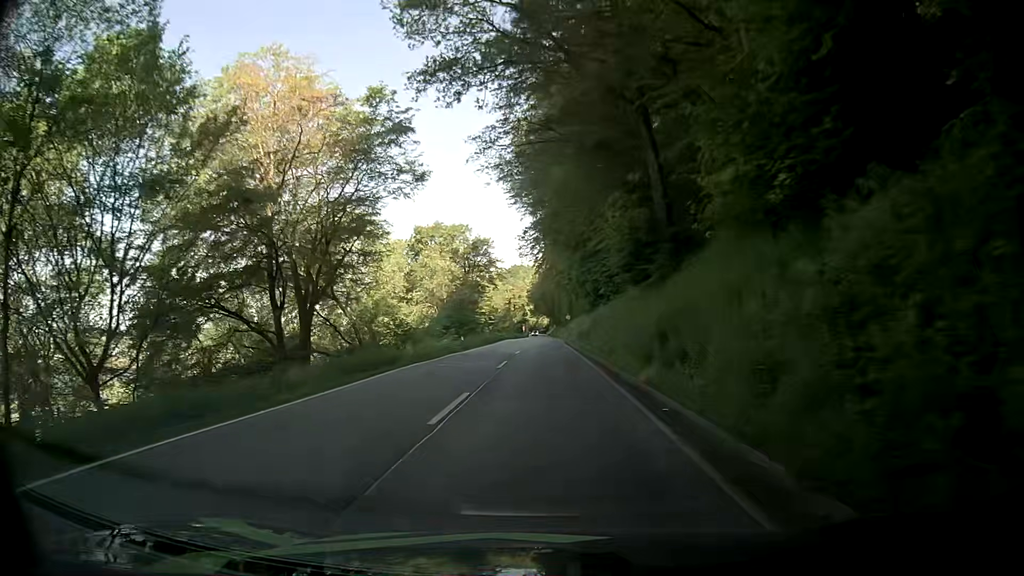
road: secondary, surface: asphalt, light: Day
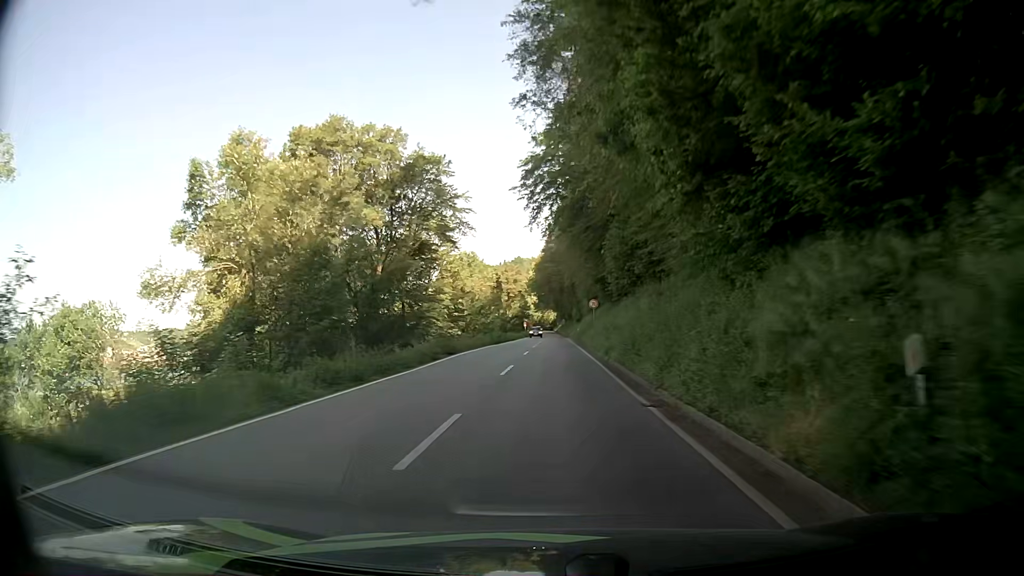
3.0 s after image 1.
(+0.1, +39.6) m; 0°
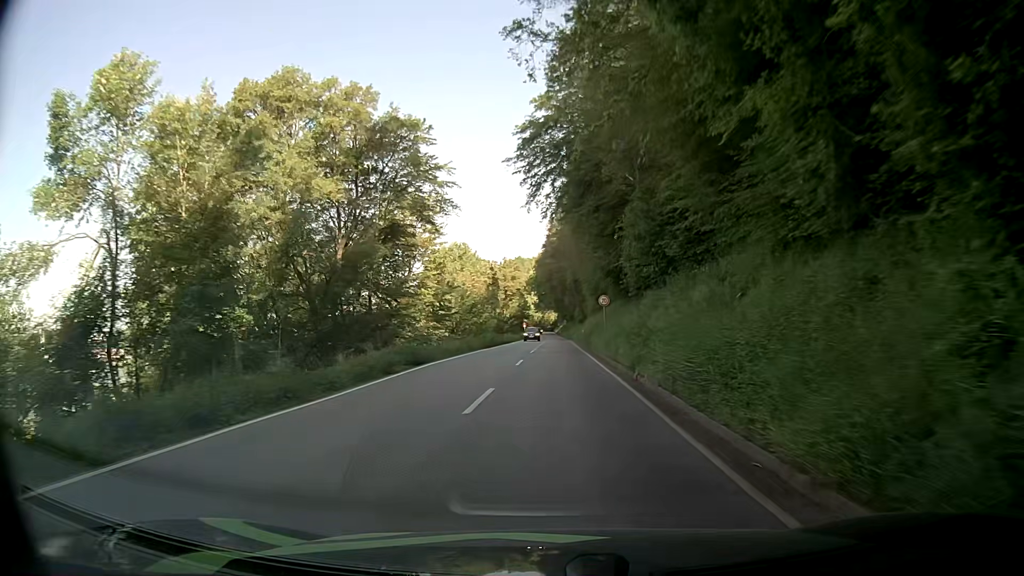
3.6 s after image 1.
(-0.1, +8.1) m; 0°
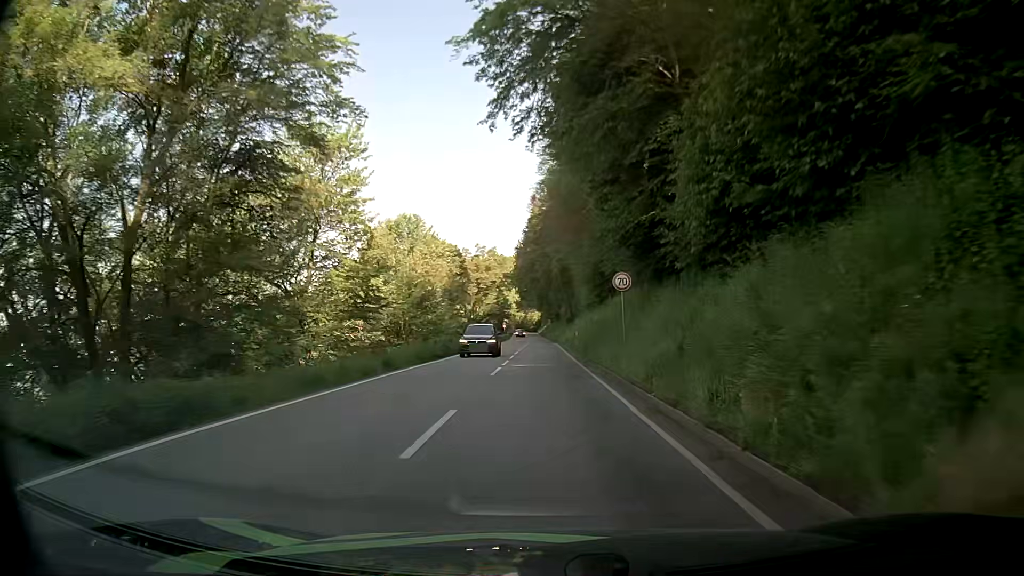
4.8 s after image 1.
(+0.2, +16.2) m; +2°
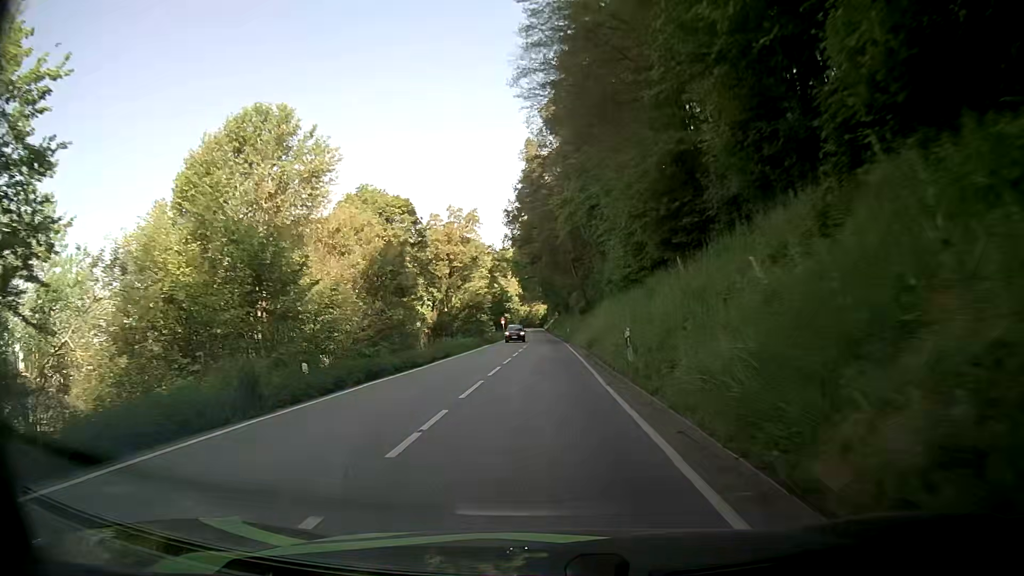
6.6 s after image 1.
(-0.3, +24.4) m; -2°
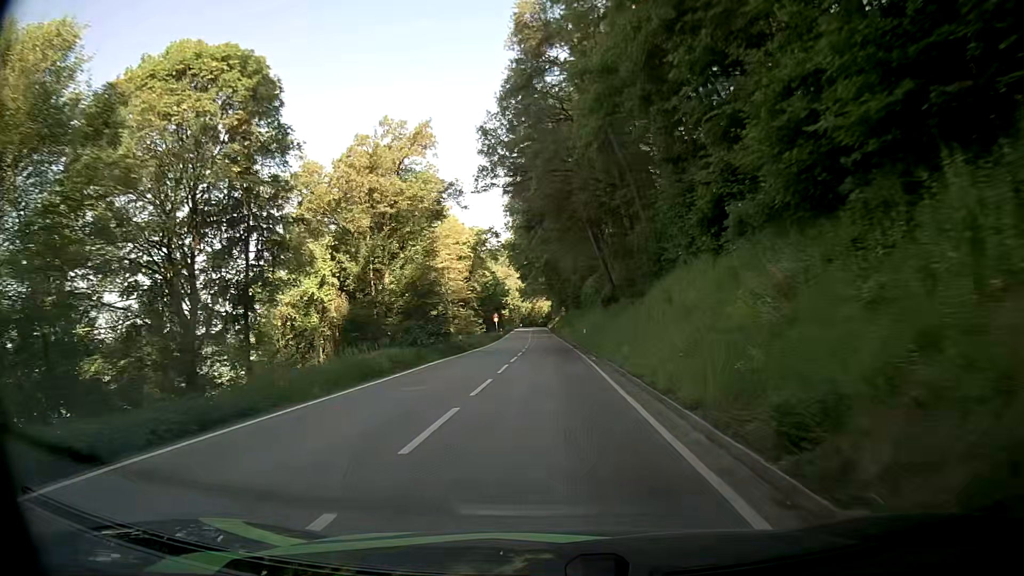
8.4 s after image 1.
(0.0, +24.6) m; 0°
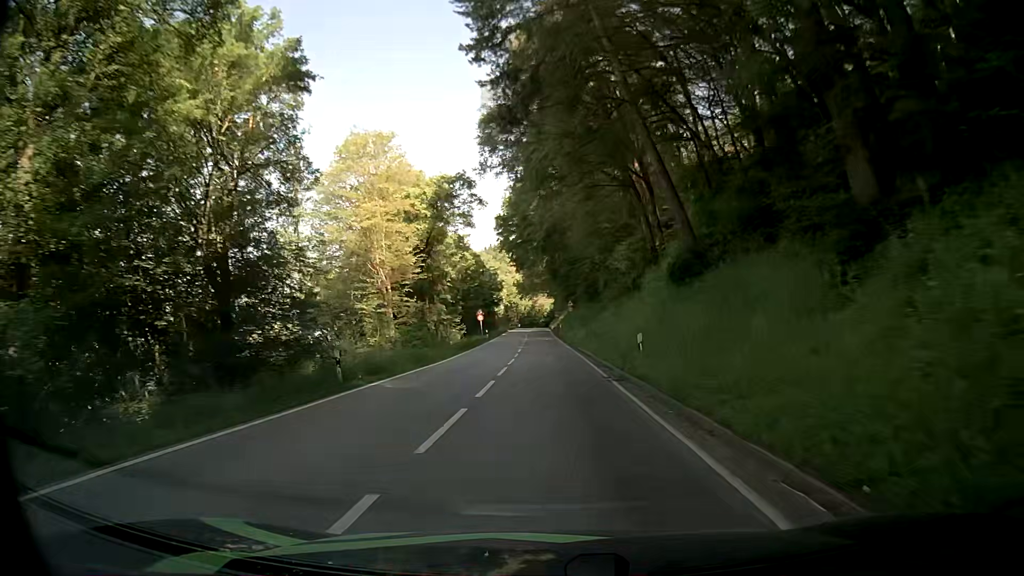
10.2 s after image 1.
(-0.3, +24.6) m; 0°
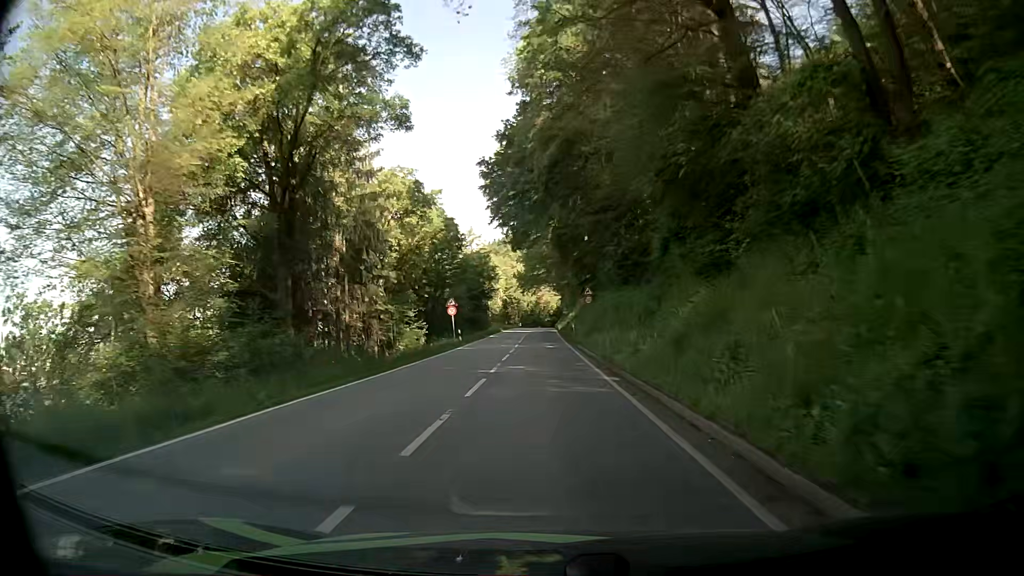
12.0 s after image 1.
(-0.3, +24.7) m; -1°
(0, +10) (0, +20) (0, +30) (0, +40) (-1, +50) (-1, +60) (-1, +70) (-1, +80) (-1, +90) (-1, +100) m
